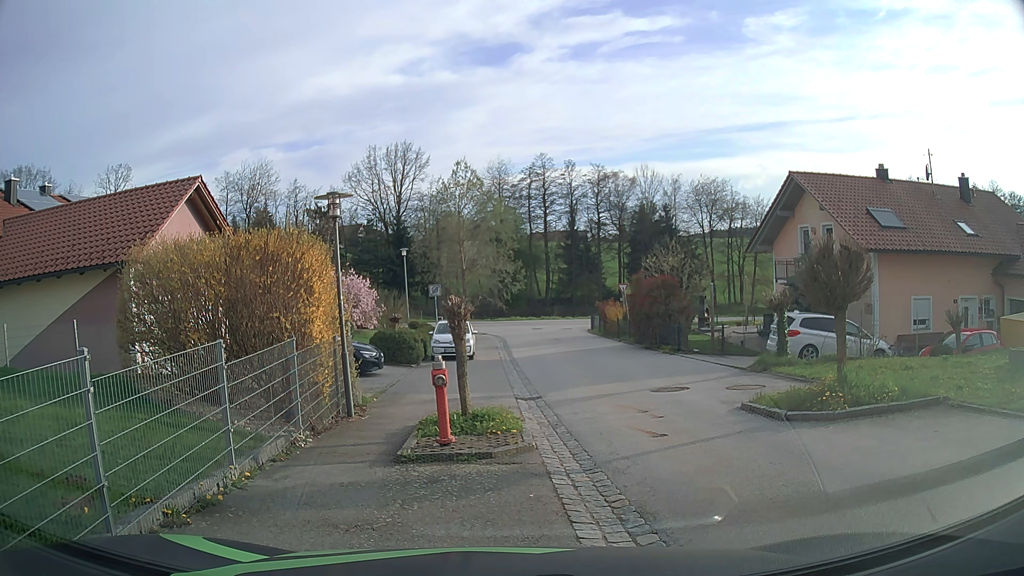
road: secondary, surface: asphalt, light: Day
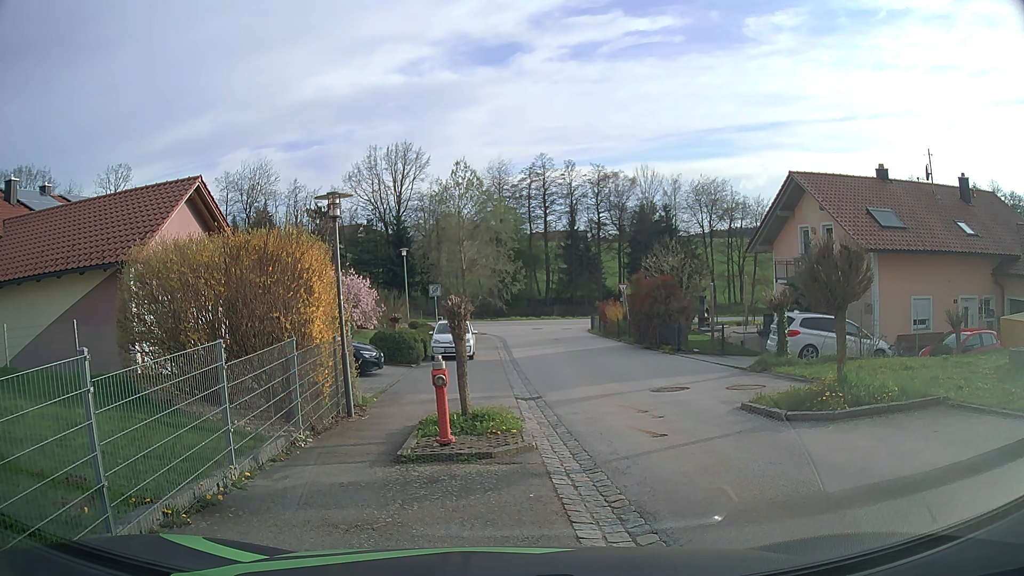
(0.0, 0.0) m; 0°
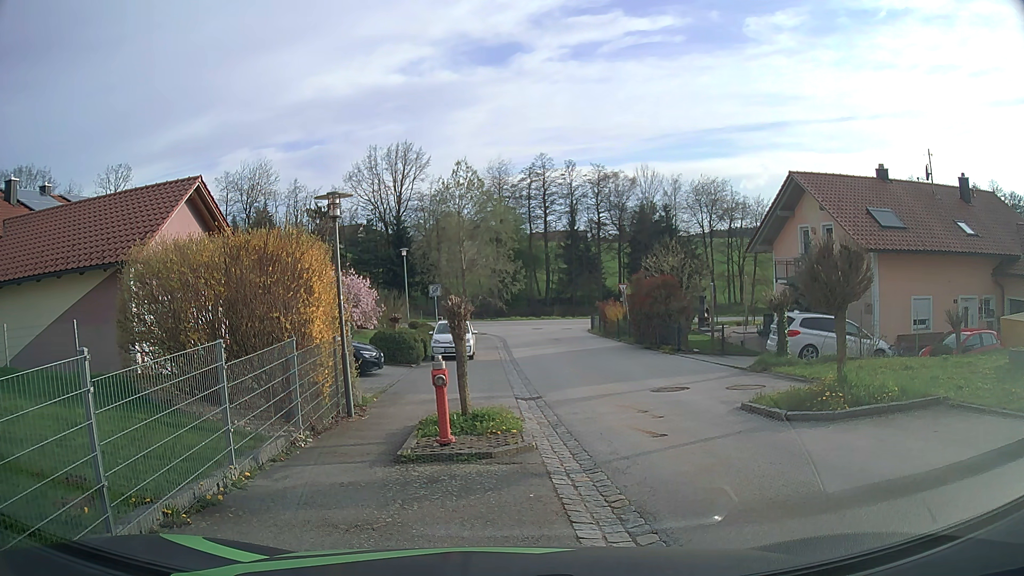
(0.0, 0.0) m; 0°
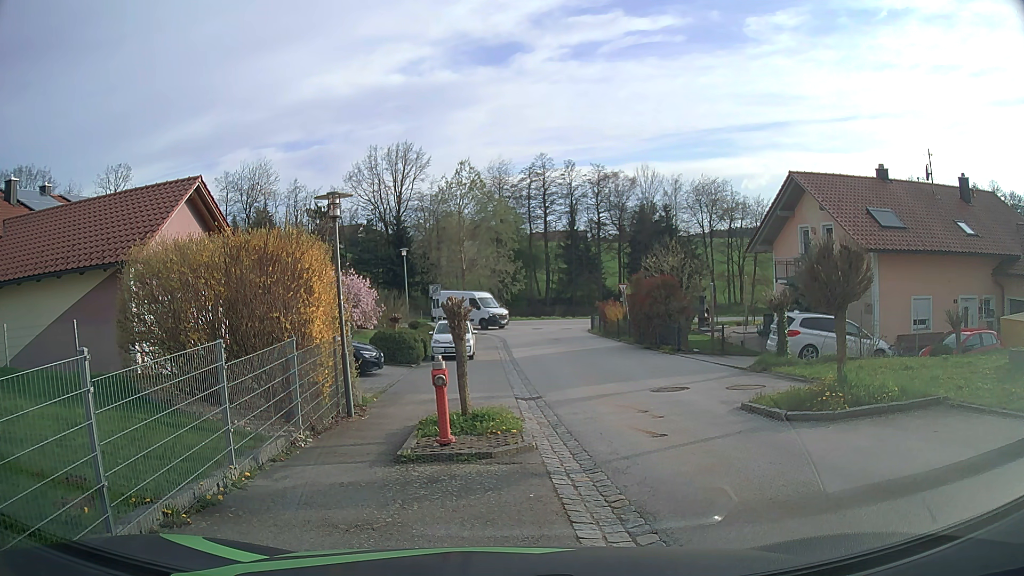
(0.0, 0.0) m; 0°
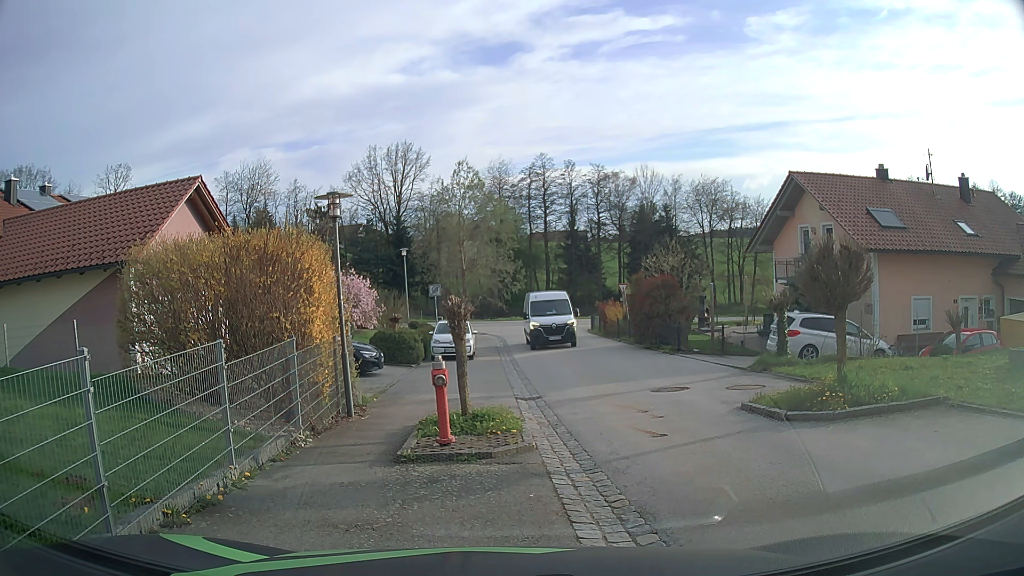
(0.0, 0.0) m; 0°
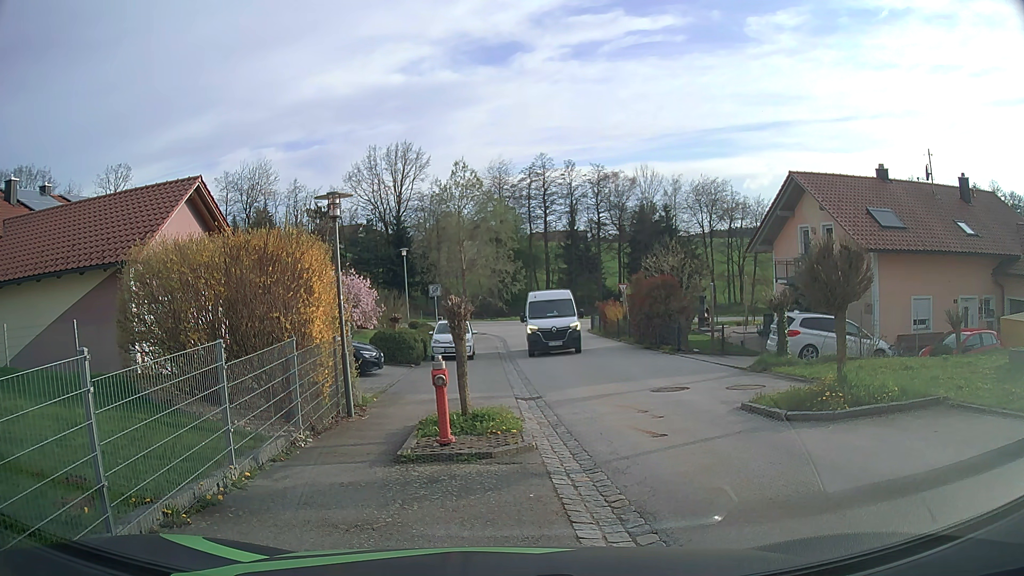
(0.0, 0.0) m; 0°
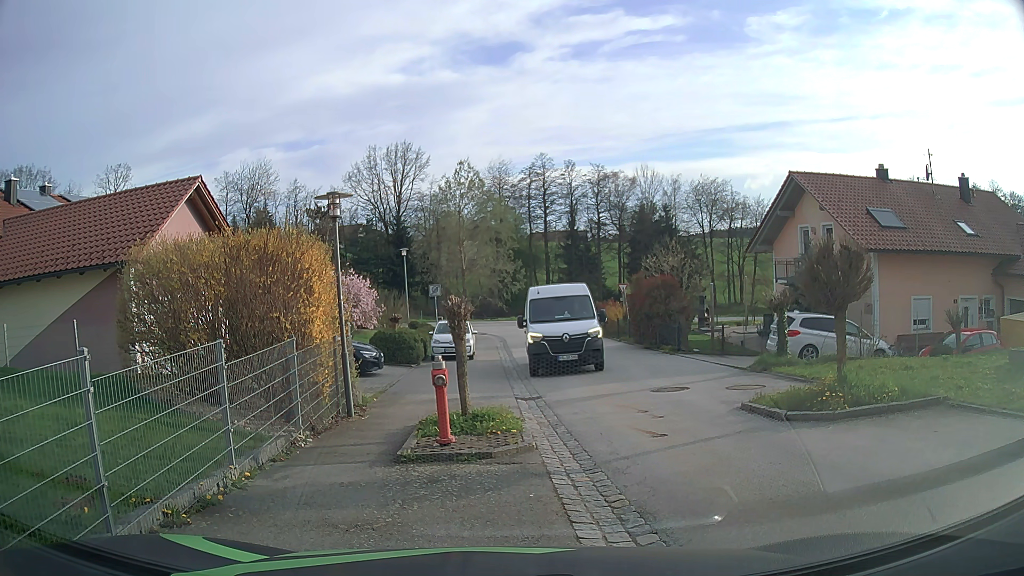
(0.0, 0.0) m; 0°
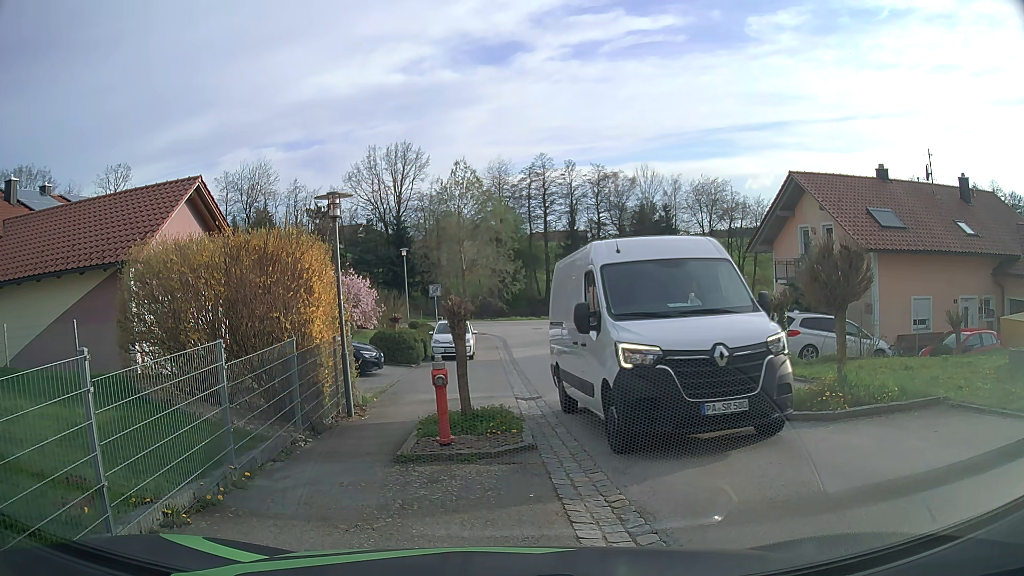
(0.0, 0.0) m; 0°
